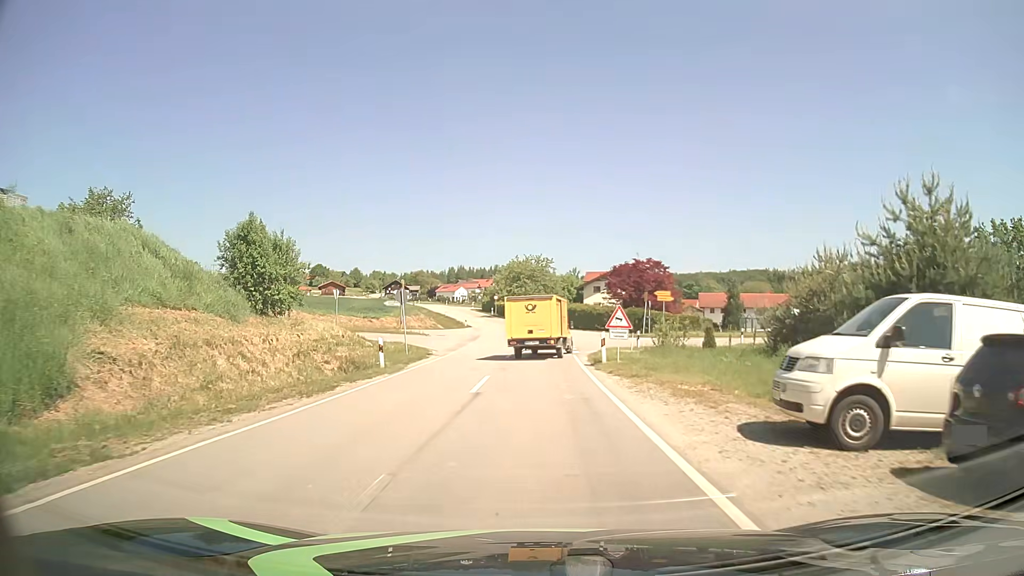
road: tertiary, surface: asphalt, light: Day
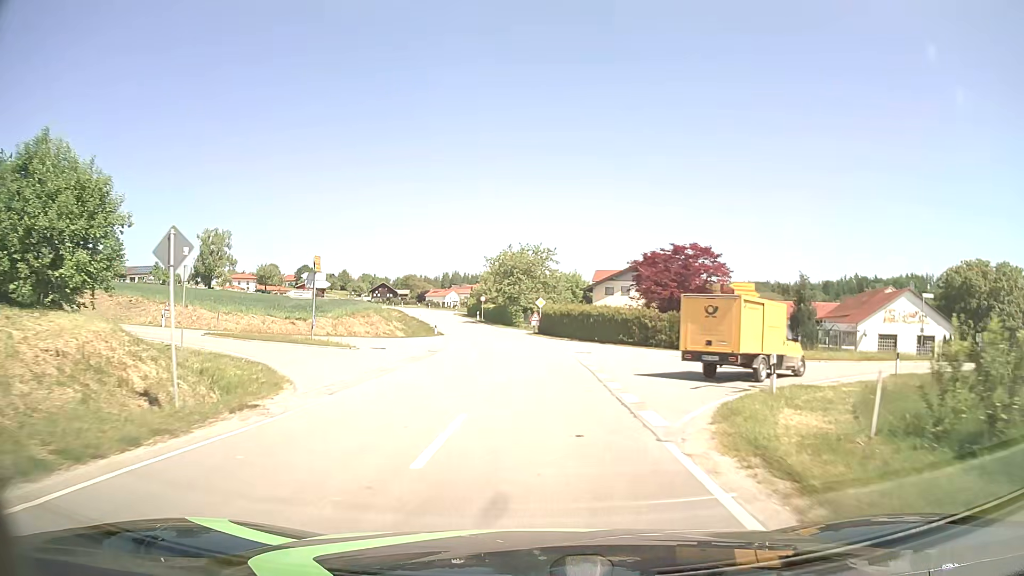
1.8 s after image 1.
(-0.1, +20.3) m; 0°
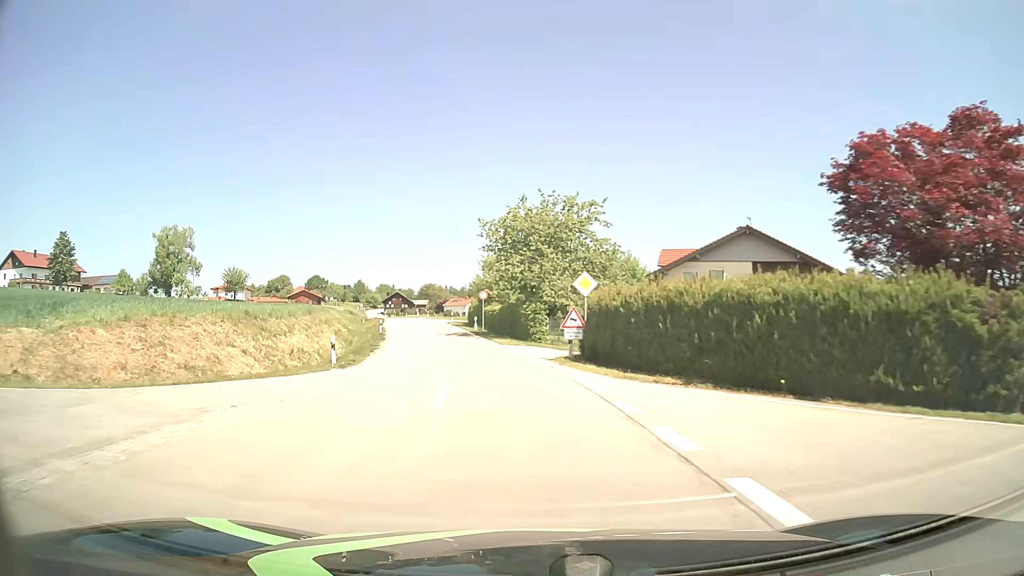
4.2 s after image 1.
(+0.1, +31.7) m; -2°
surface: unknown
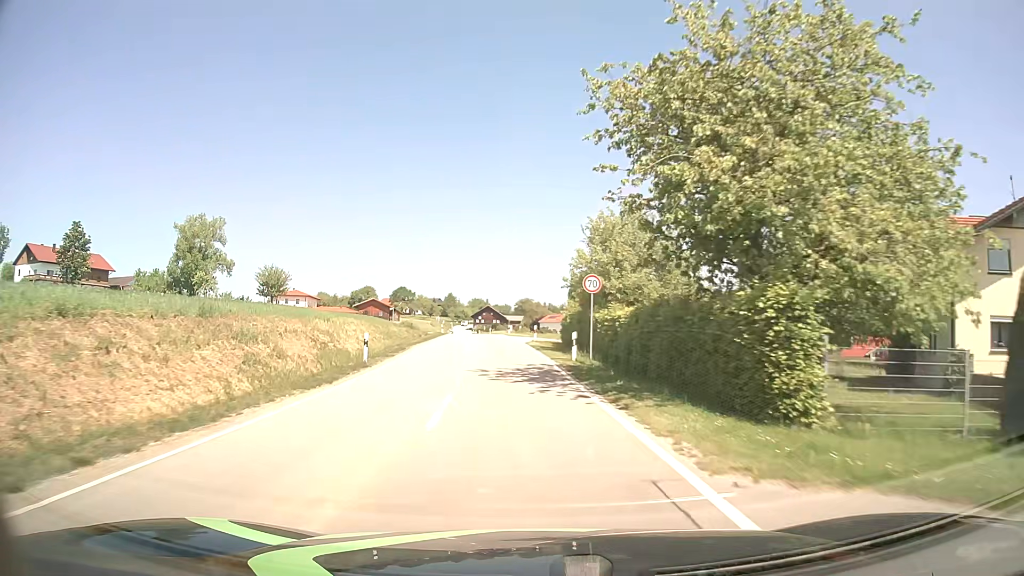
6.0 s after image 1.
(-2.1, +26.8) m; -9°
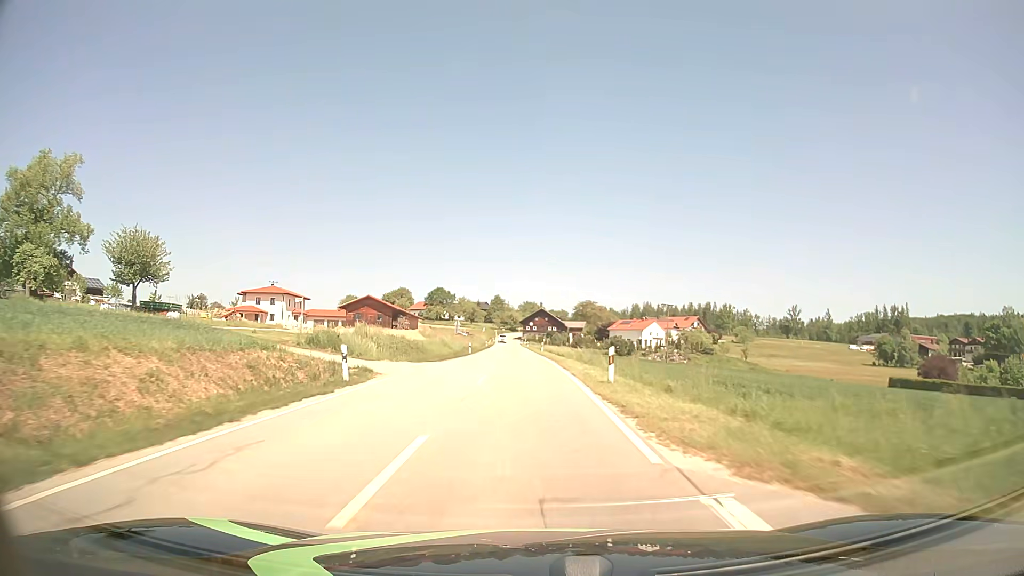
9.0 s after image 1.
(-2.9, +52.9) m; -4°
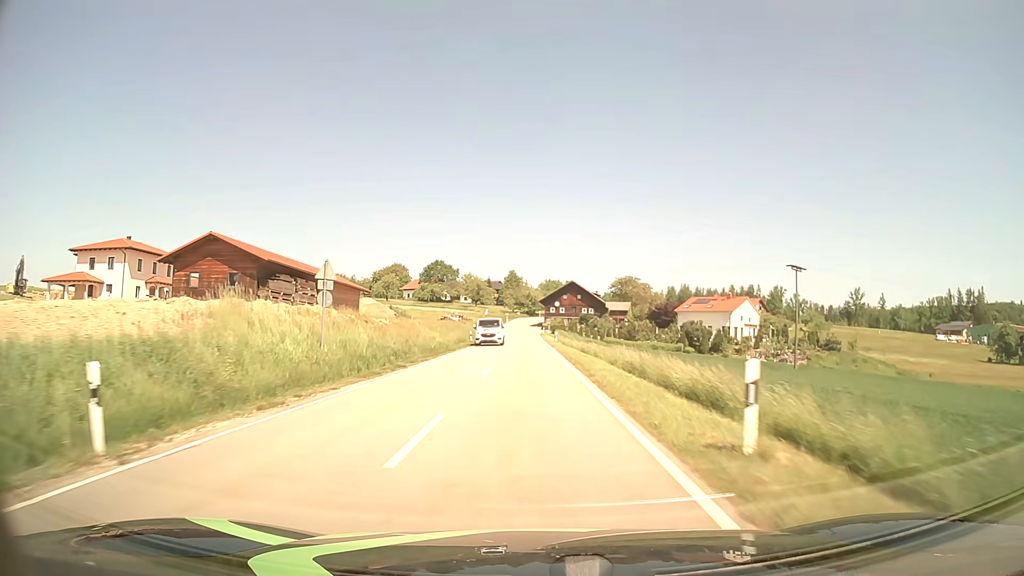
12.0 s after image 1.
(-1.1, +59.0) m; -2°
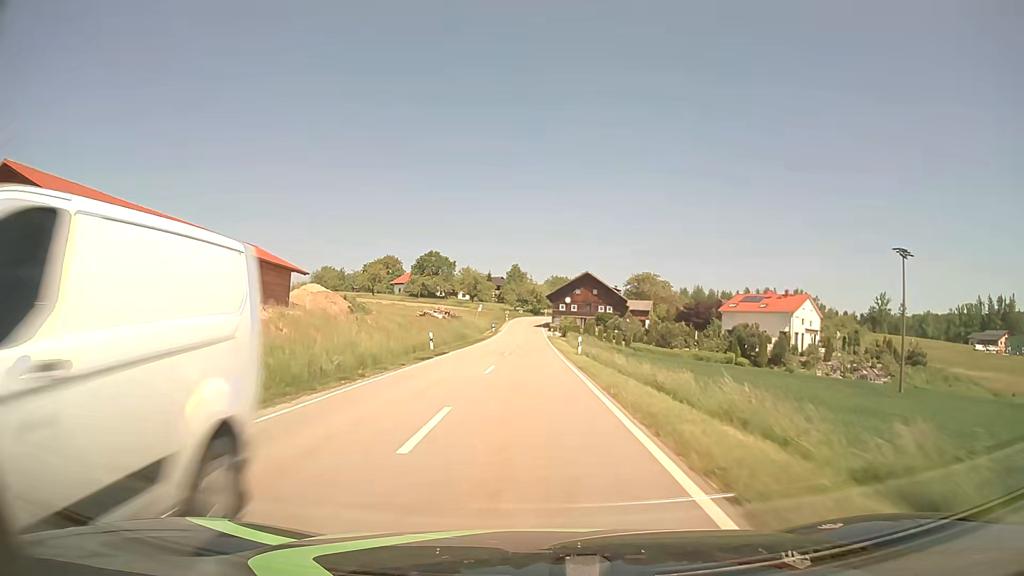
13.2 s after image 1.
(-0.1, +23.6) m; 0°
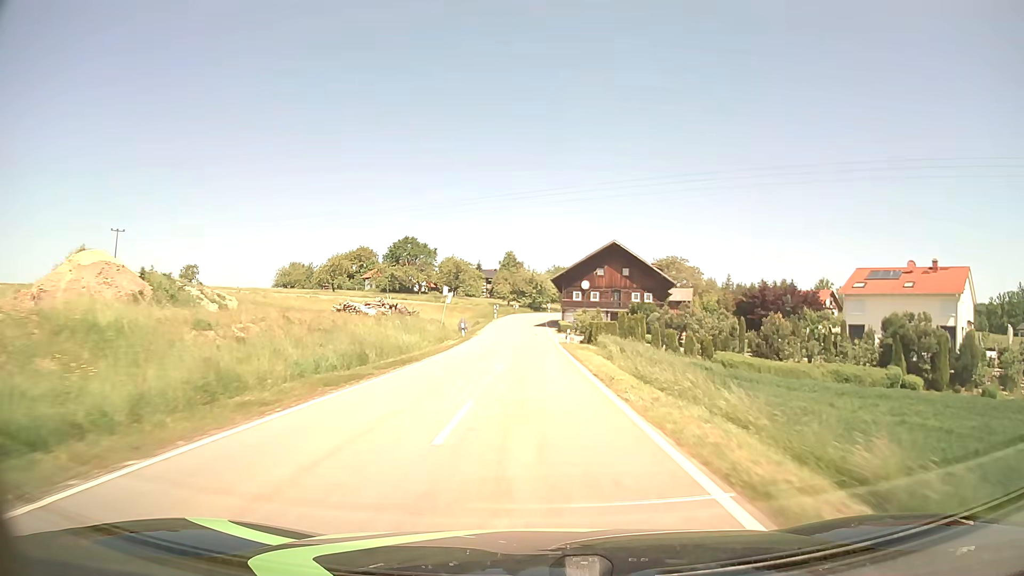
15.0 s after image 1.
(-0.1, +35.3) m; 0°
(0, +10) (0, +20) (0, +30) (0, +40) (0, +50) (0, +60) (0, +70) (0, +80) (+1, +90) (+2, +100) m
